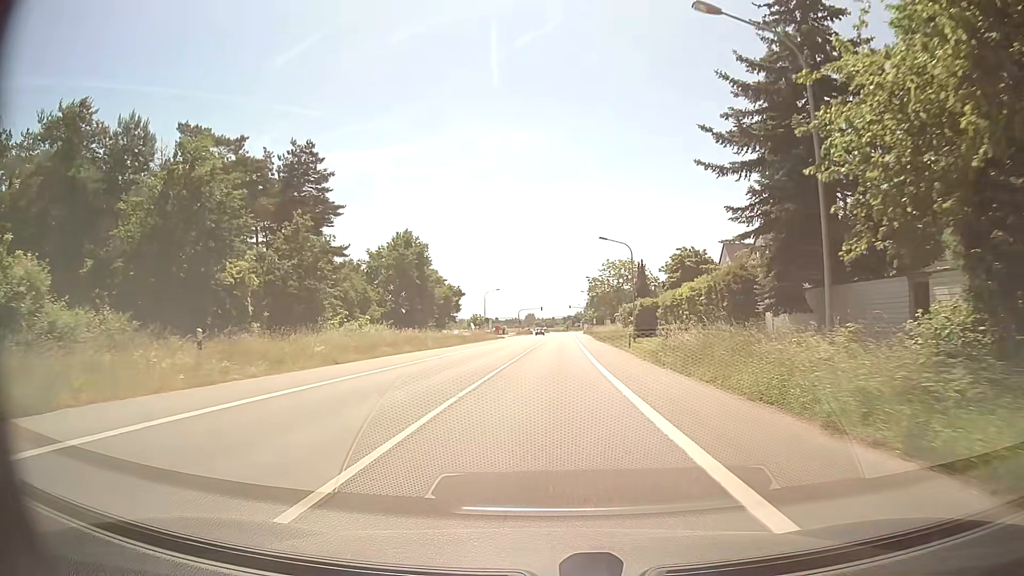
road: primary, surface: asphalt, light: Day
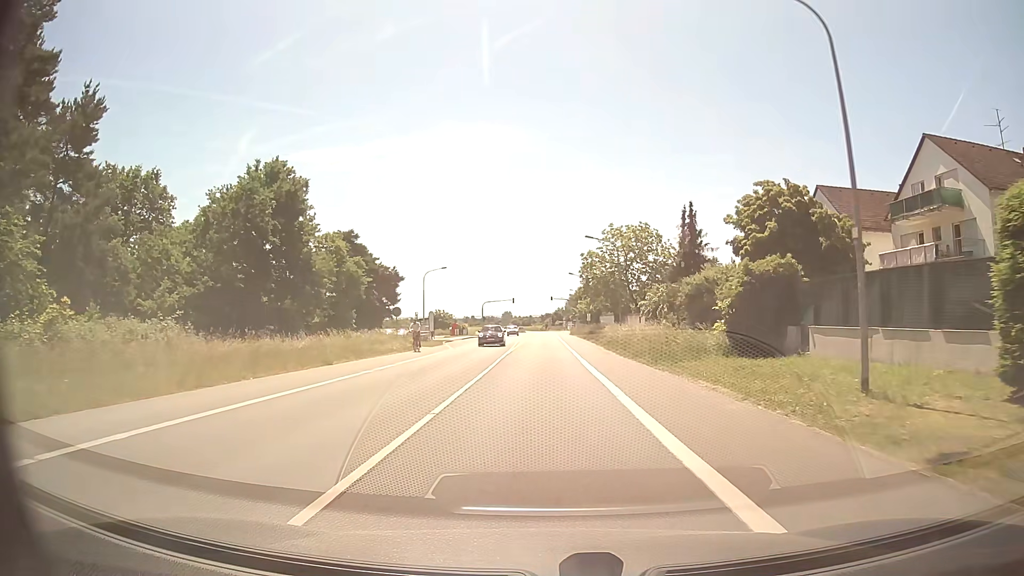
(+0.8, +38.4) m; +2°
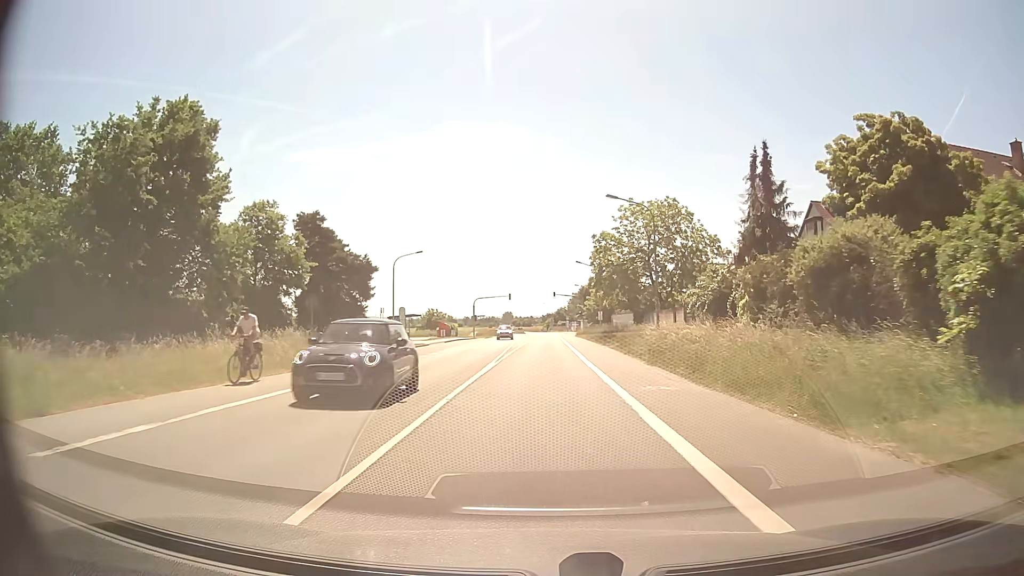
(0.0, +15.4) m; 0°
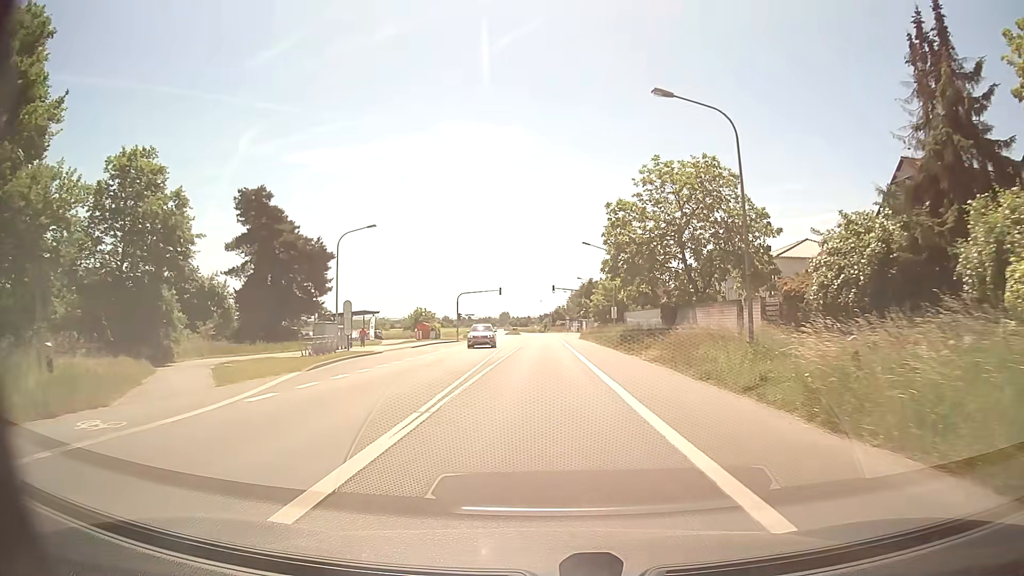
(0.0, +15.4) m; 0°
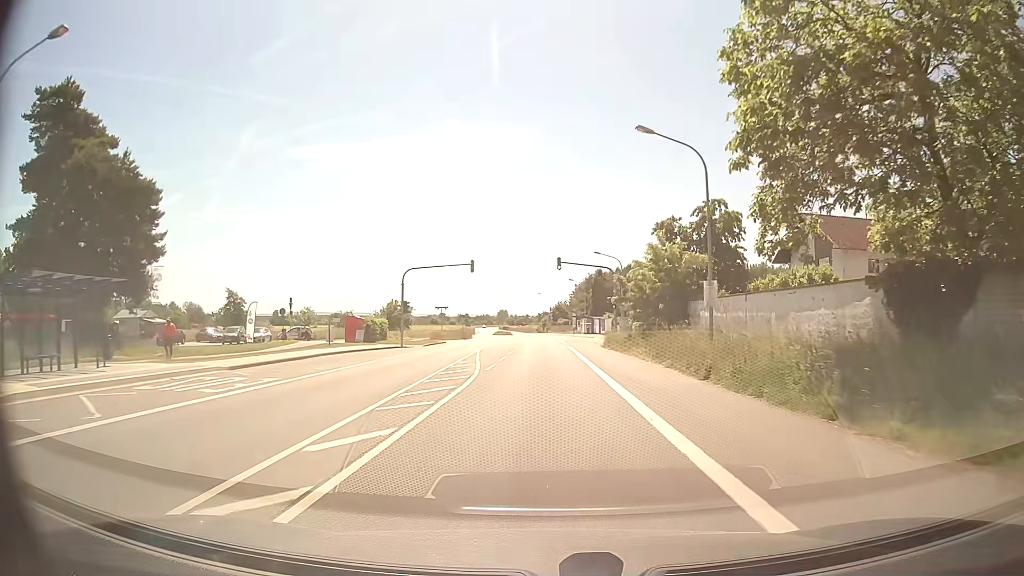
(0.0, +30.9) m; 0°
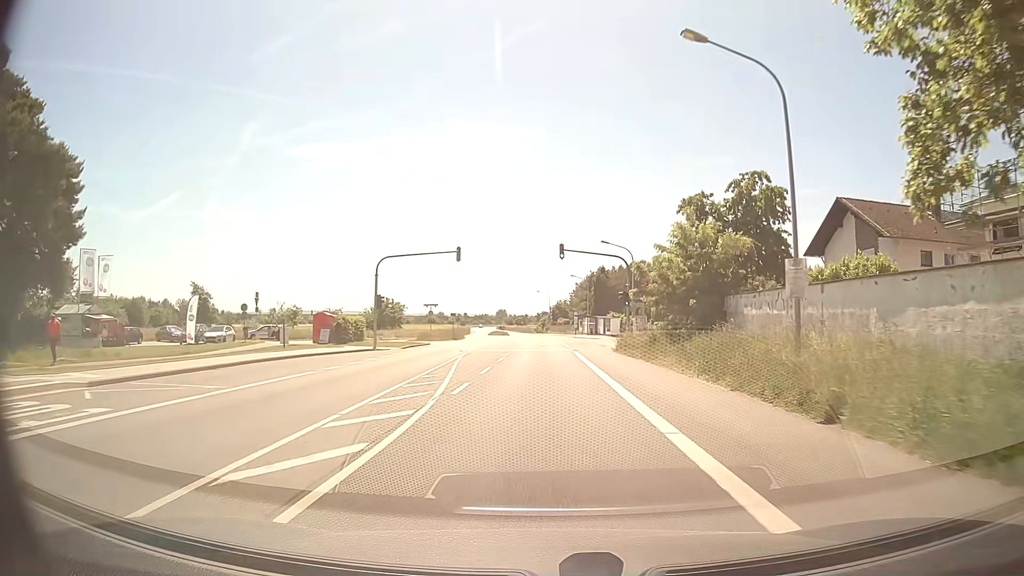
(0.0, +7.7) m; 0°
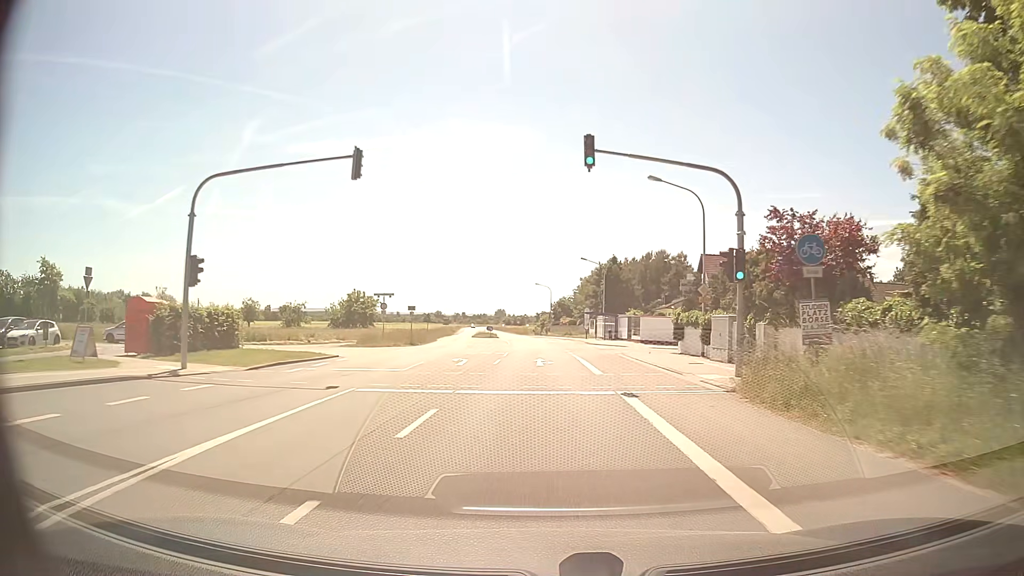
(0.0, +23.3) m; 0°
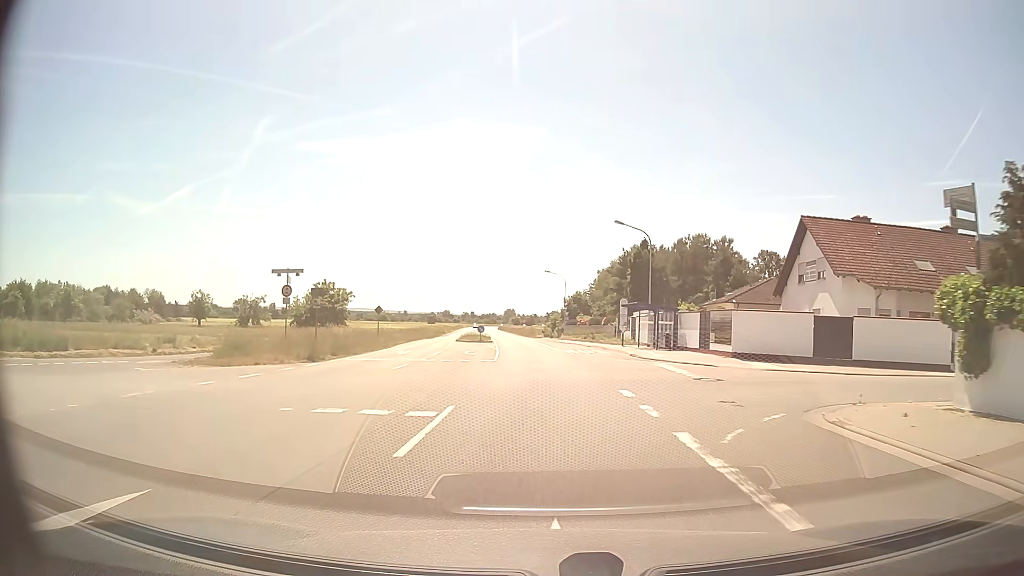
(-0.1, +23.3) m; -1°
